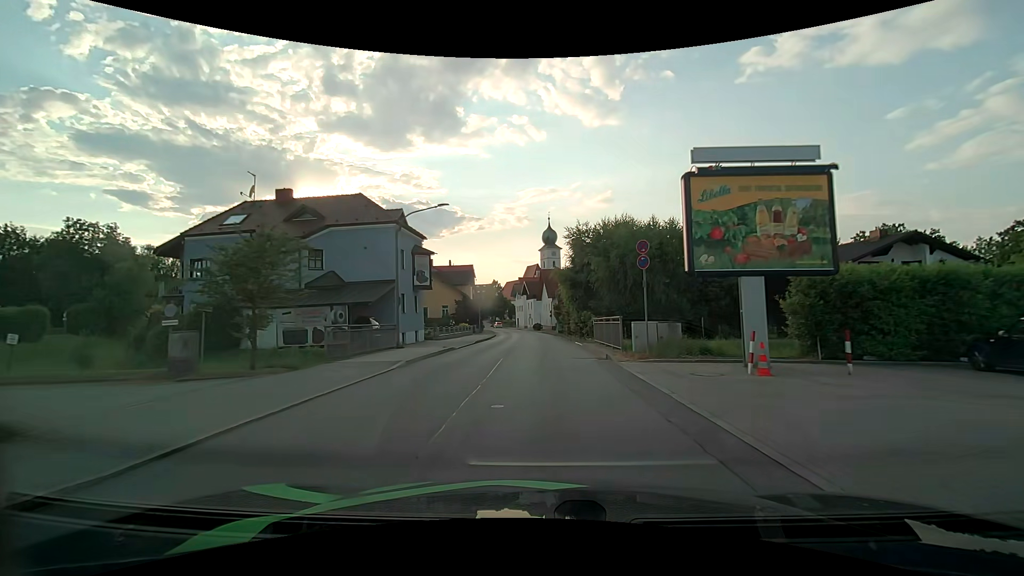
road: unclassified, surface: asphalt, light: Day
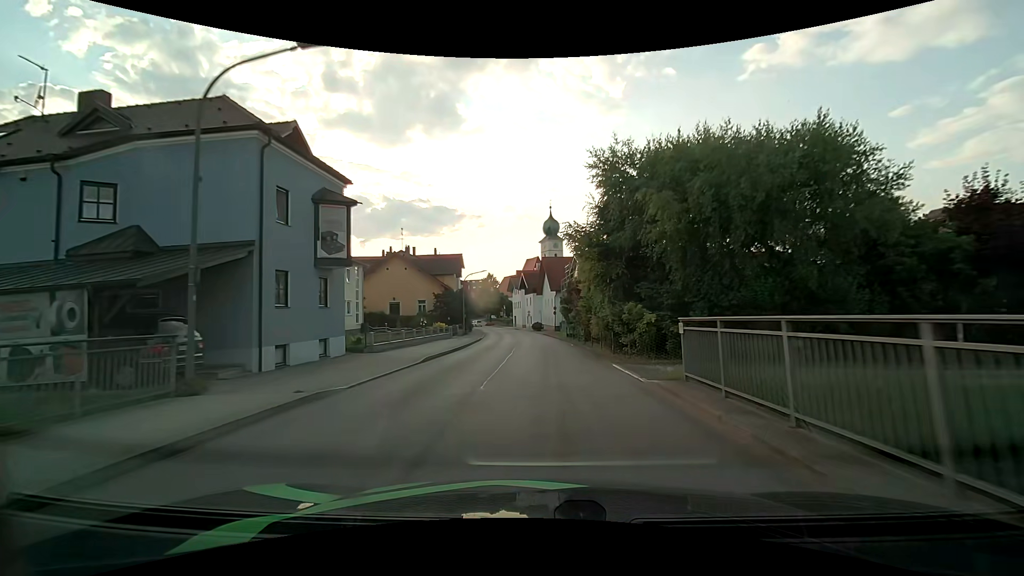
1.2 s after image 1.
(0.0, +15.3) m; 0°
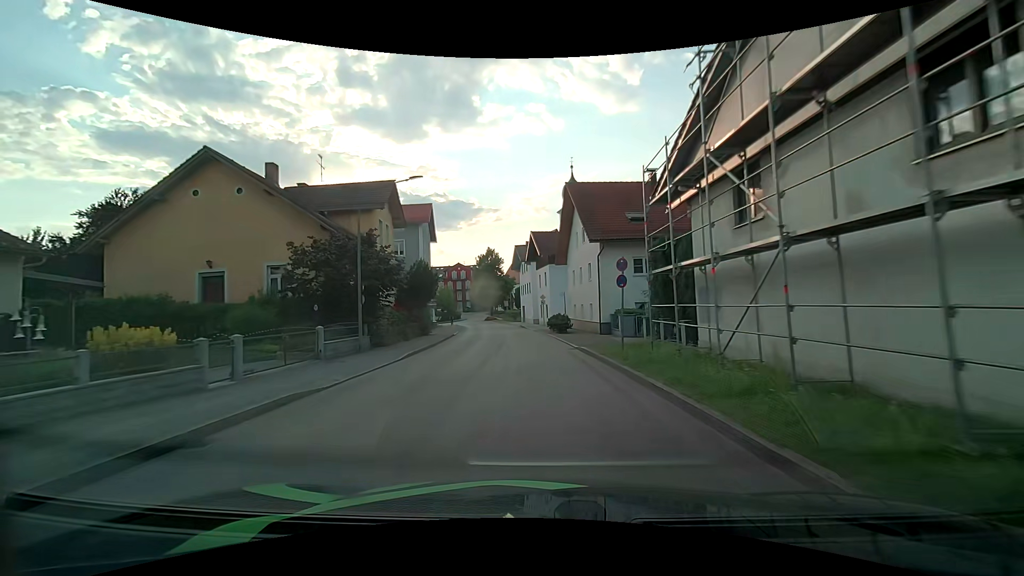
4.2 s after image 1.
(-0.1, +36.1) m; -2°
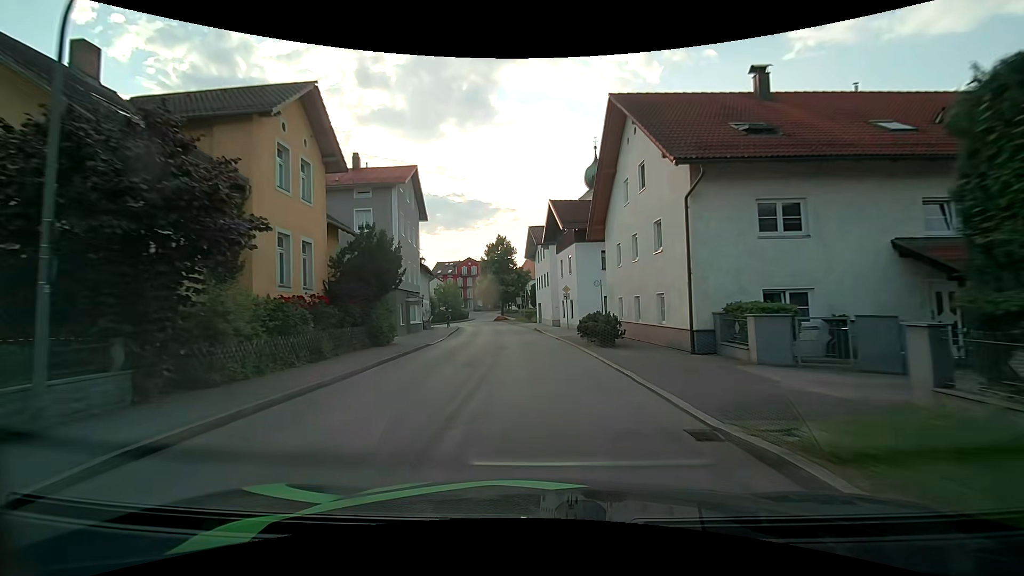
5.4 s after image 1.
(-0.3, +14.2) m; -2°
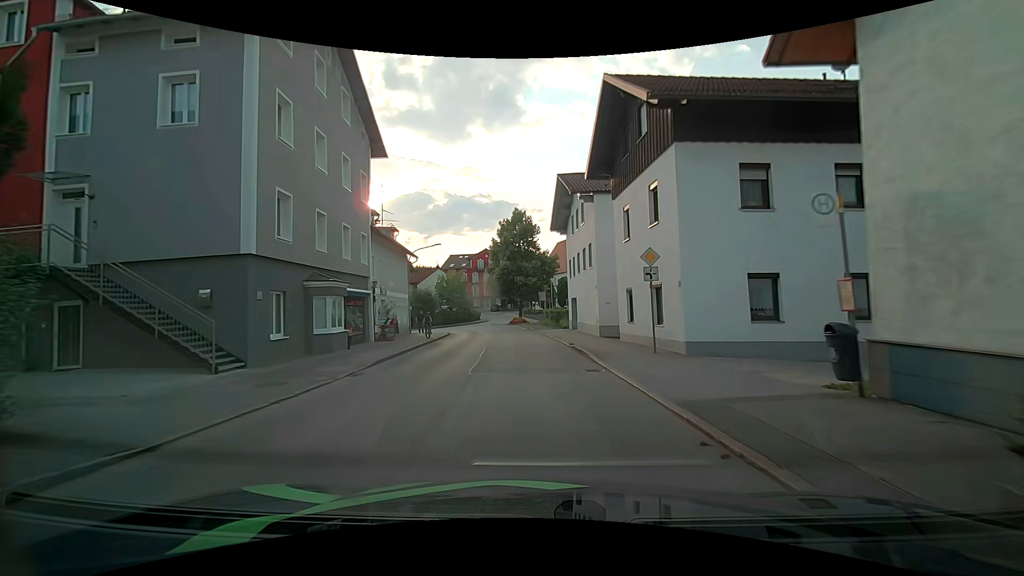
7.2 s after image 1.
(-0.6, +19.9) m; -5°
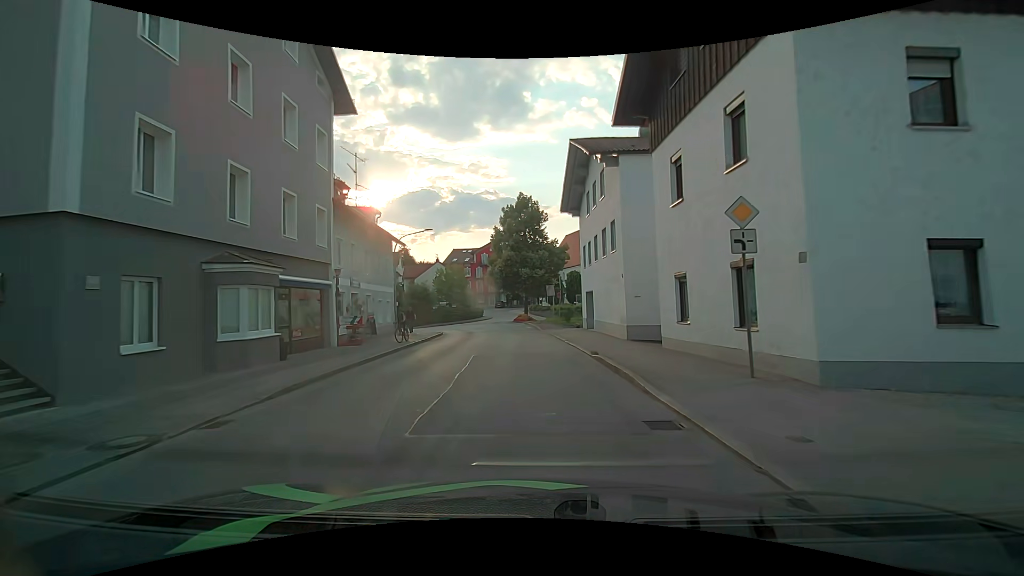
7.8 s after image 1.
(+0.1, +6.0) m; +1°
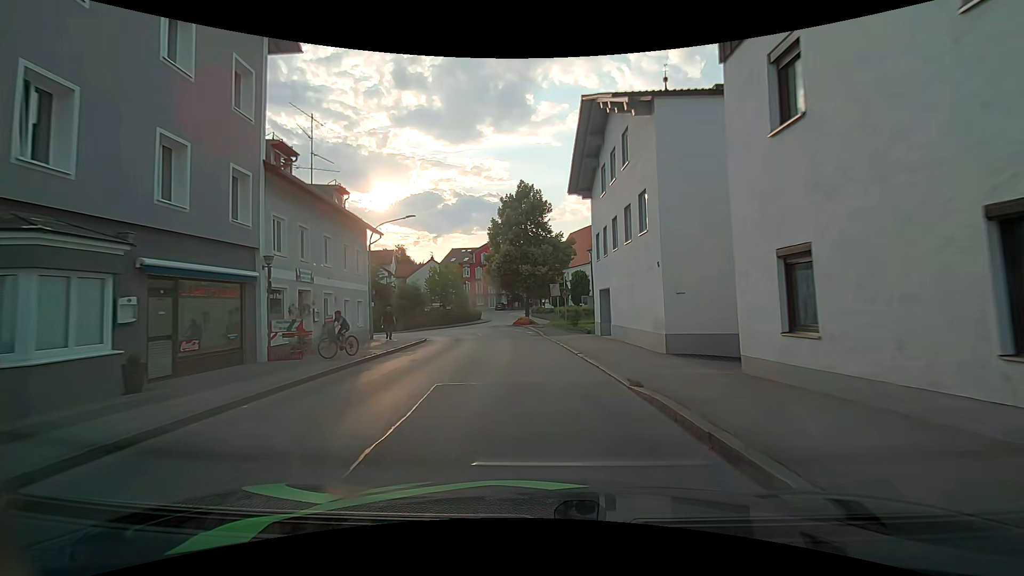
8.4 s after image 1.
(0.0, +5.7) m; -1°
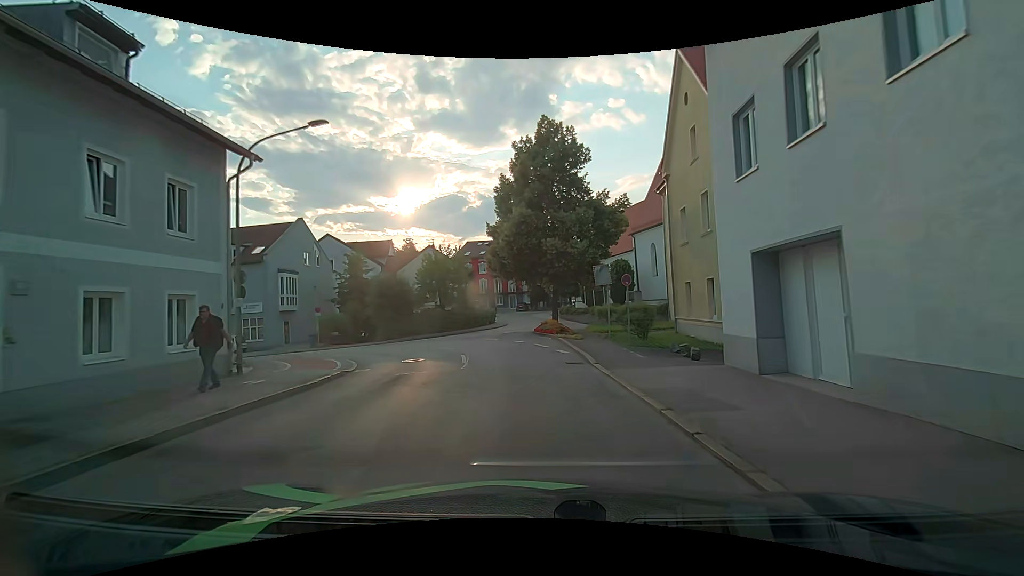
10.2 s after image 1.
(-0.2, +15.4) m; -2°
(0, +10) (-2, +20) (-7, +28) (-16, +32) (-26, +34) (-36, +34) (-46, +35) (-56, +36) (-66, +36) (-76, +37) m
